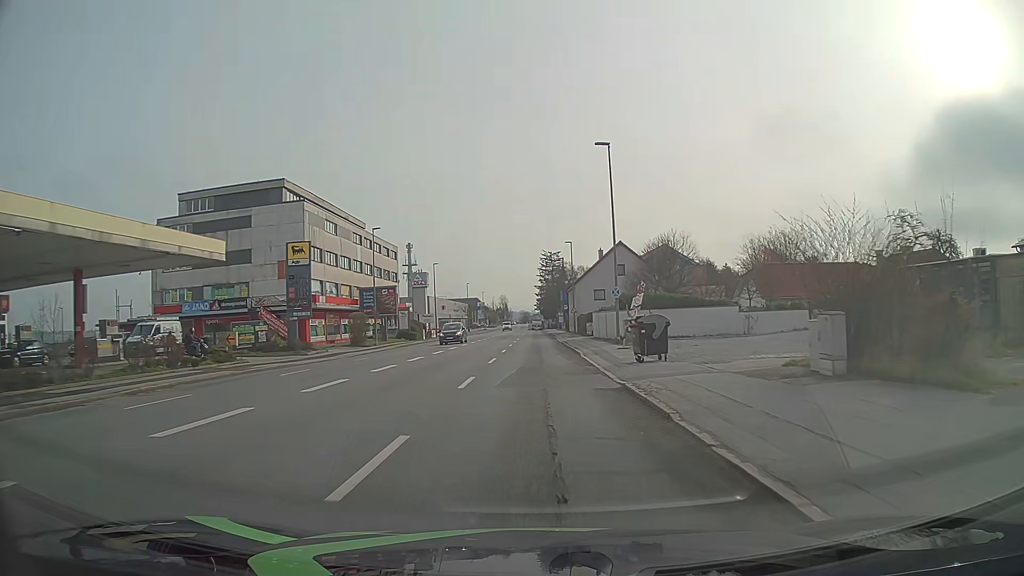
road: tertiary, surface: asphalt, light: Day
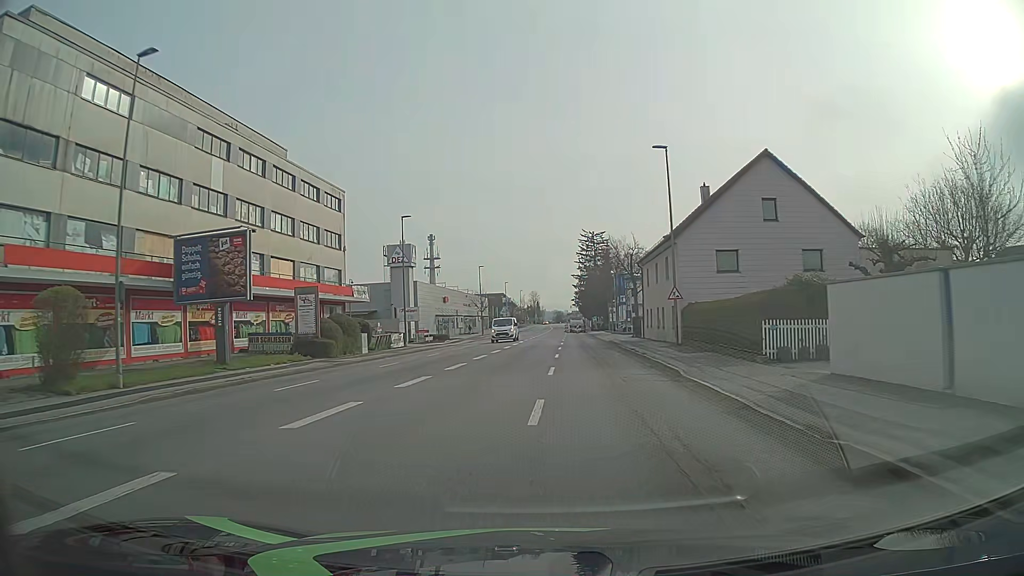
(-1.1, +41.3) m; -3°
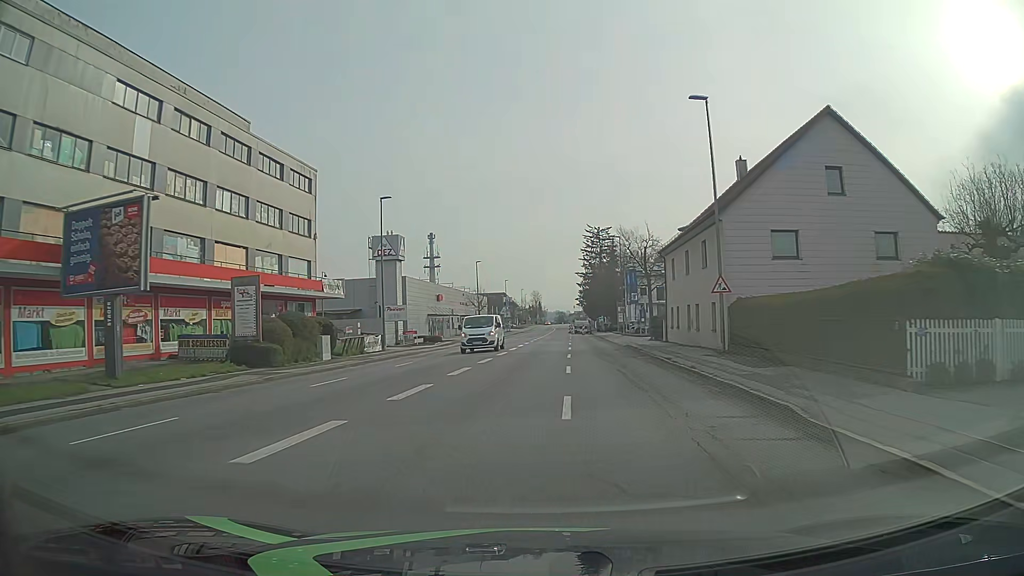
(0.0, +8.2) m; 0°
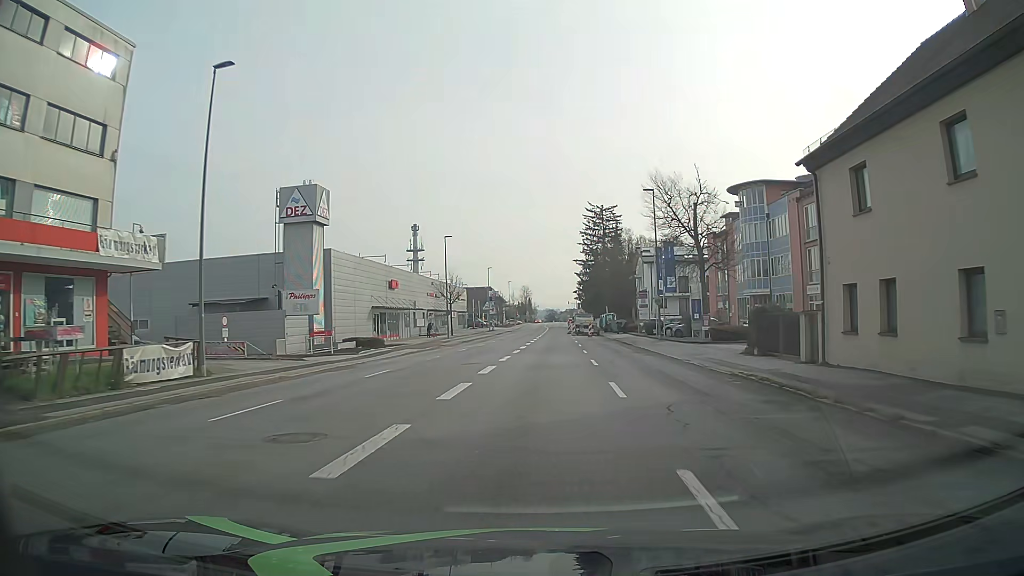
(+0.1, +24.6) m; +1°
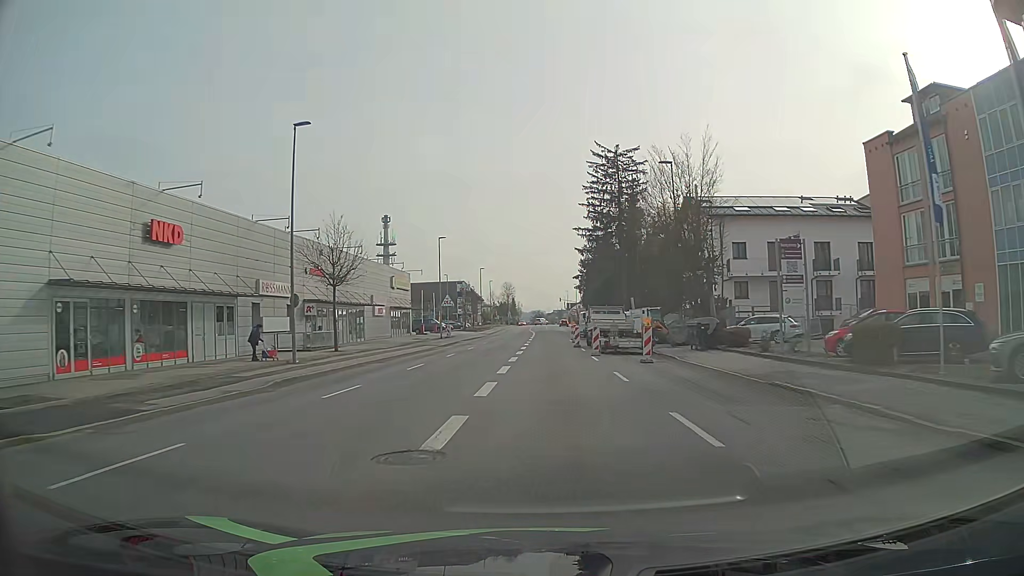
(+0.7, +40.8) m; +1°
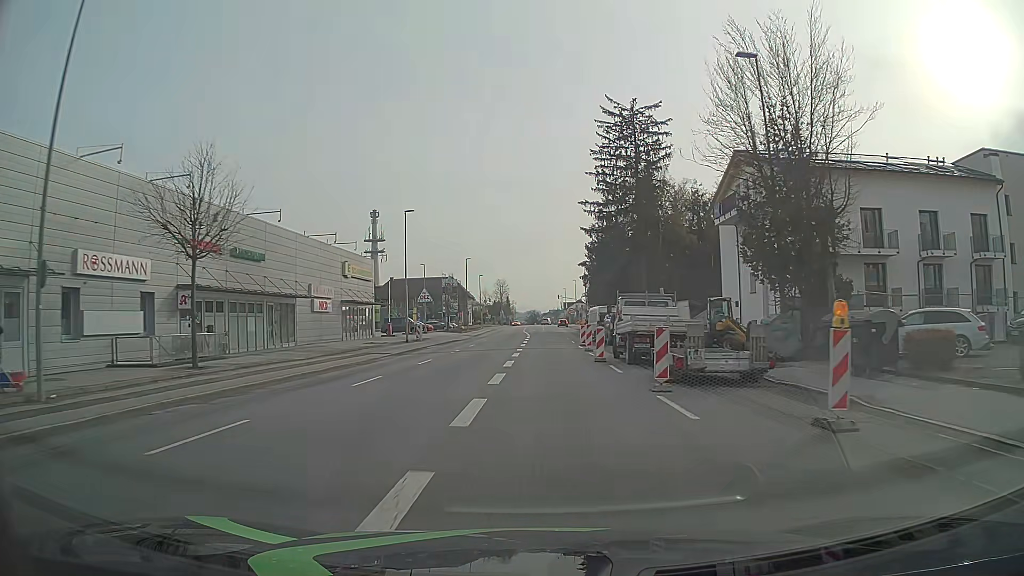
(+0.1, +16.2) m; 0°
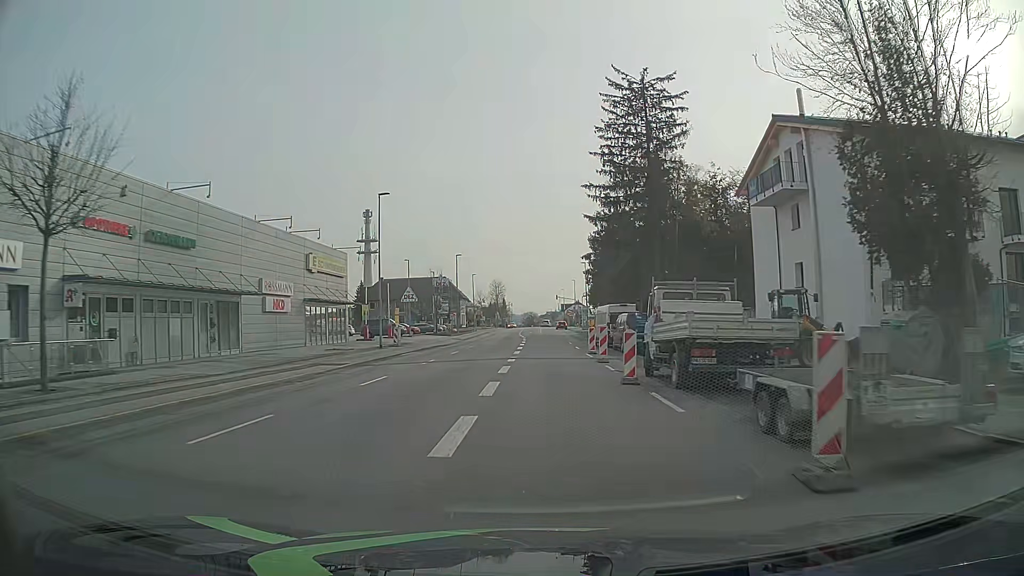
(0.0, +8.0) m; 0°
(0, +10) (0, +20) (0, +30) (+1, +40) (+1, +50) (+1, +60) (+1, +70) (+1, +80) (0, +90) (0, +100) m
